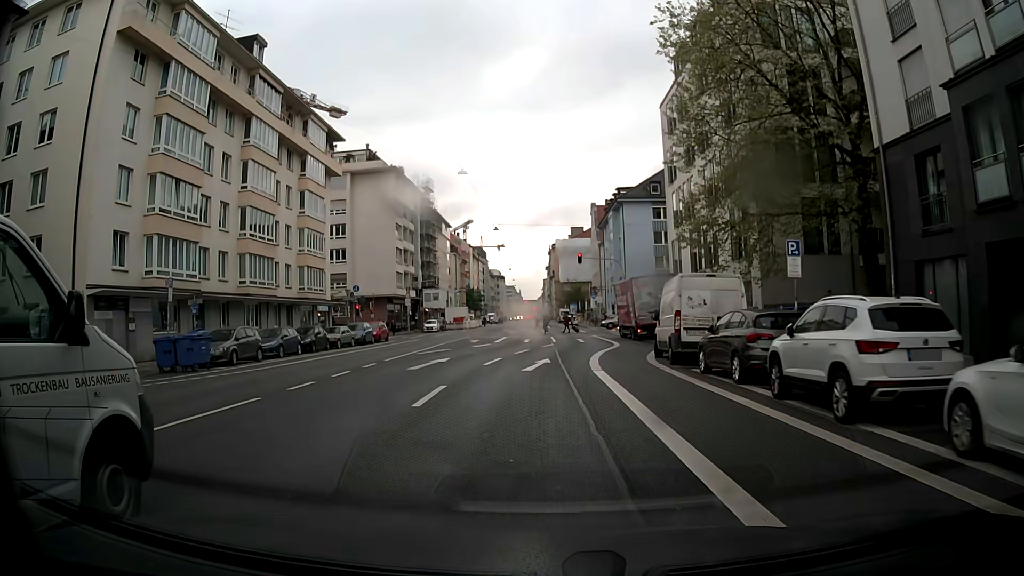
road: secondary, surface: asphalt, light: Day
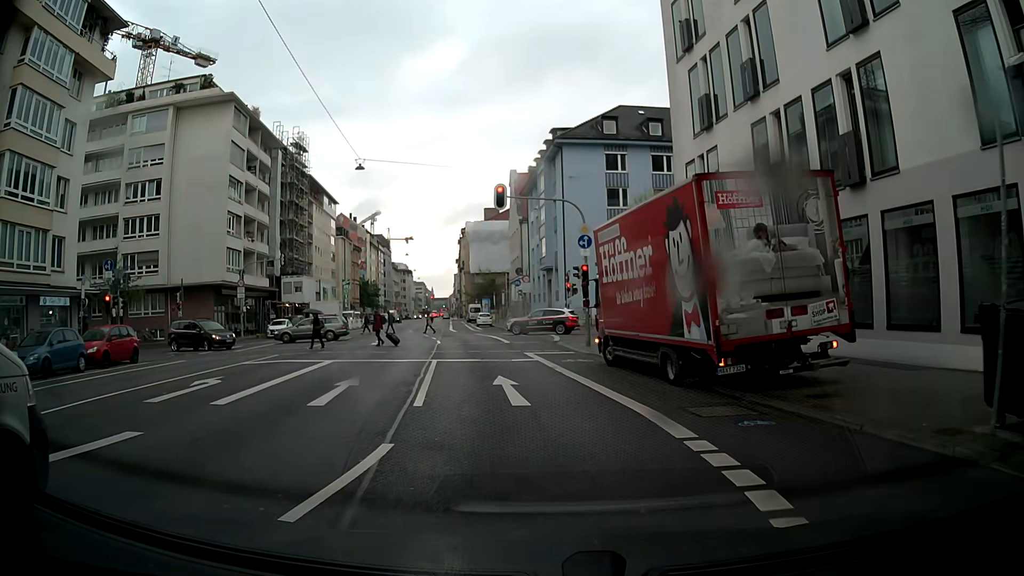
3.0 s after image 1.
(+0.5, +26.7) m; +7°
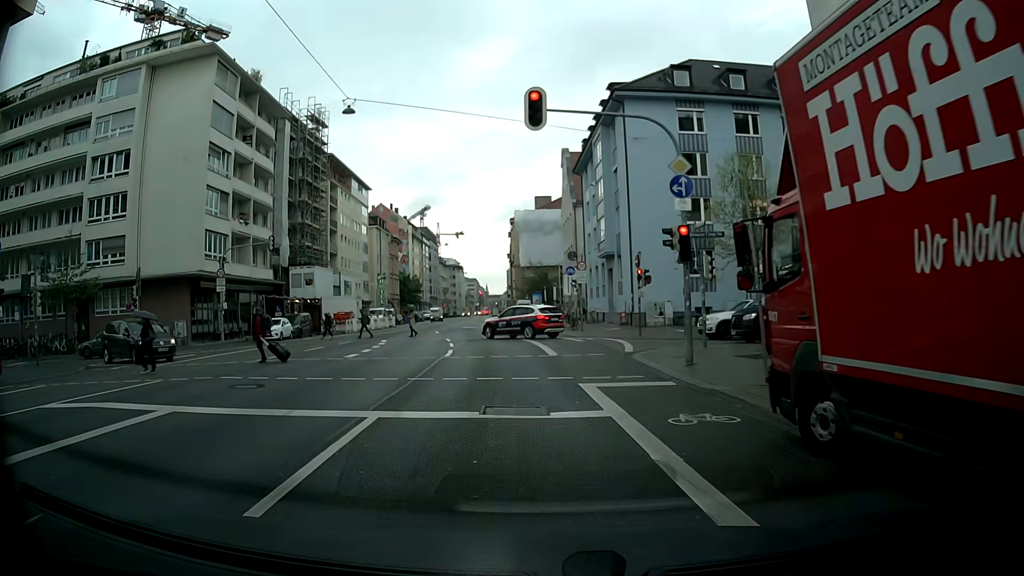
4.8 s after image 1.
(-0.2, +11.2) m; -4°
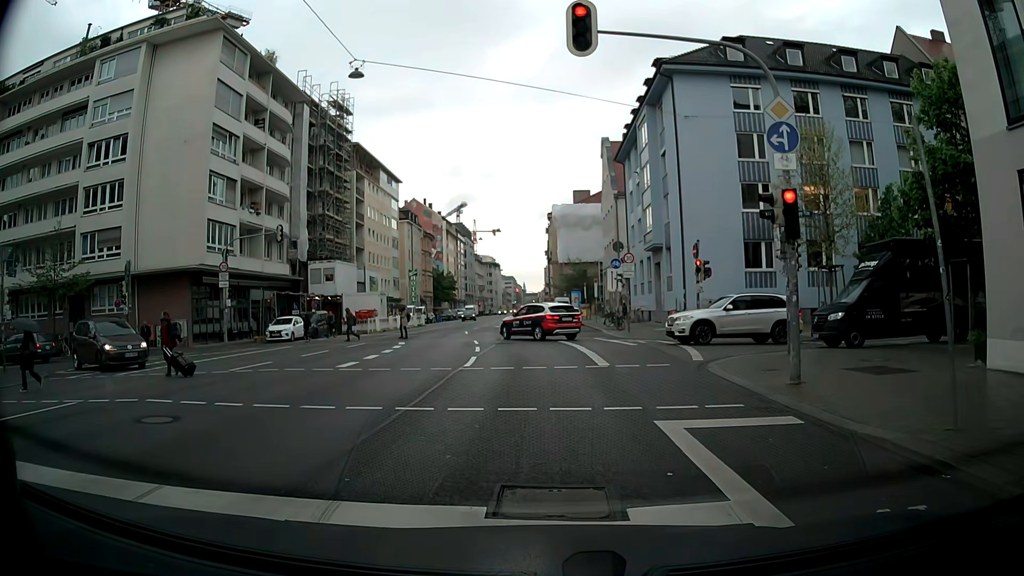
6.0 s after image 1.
(-0.2, +4.3) m; -3°
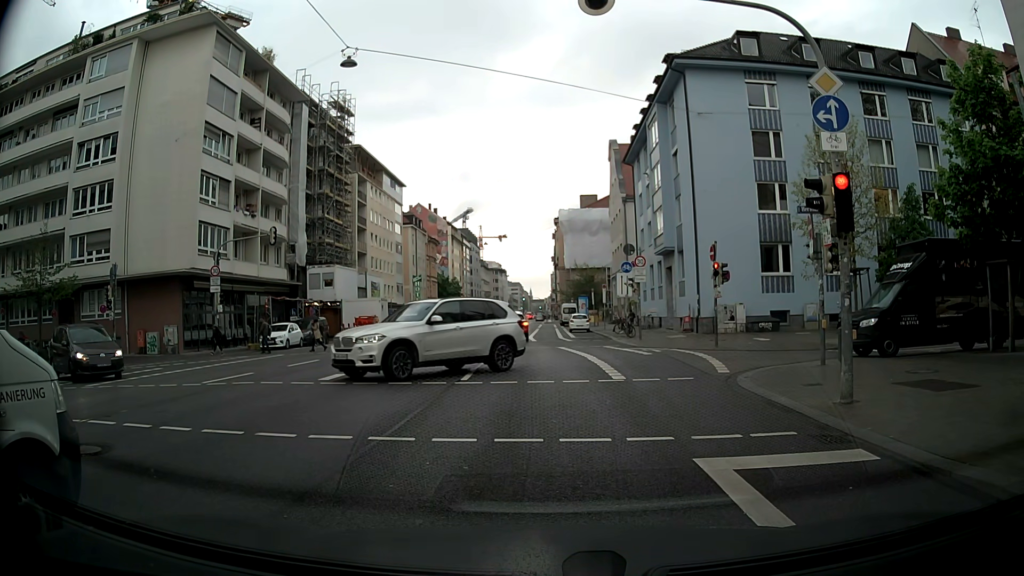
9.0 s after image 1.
(0.0, +1.8) m; -1°
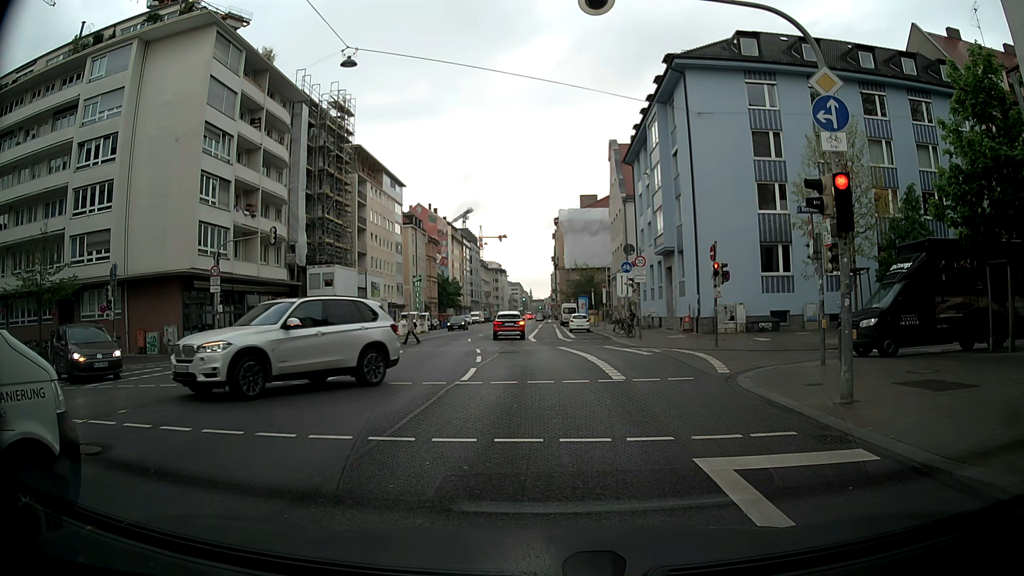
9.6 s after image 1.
(0.0, 0.0) m; 0°
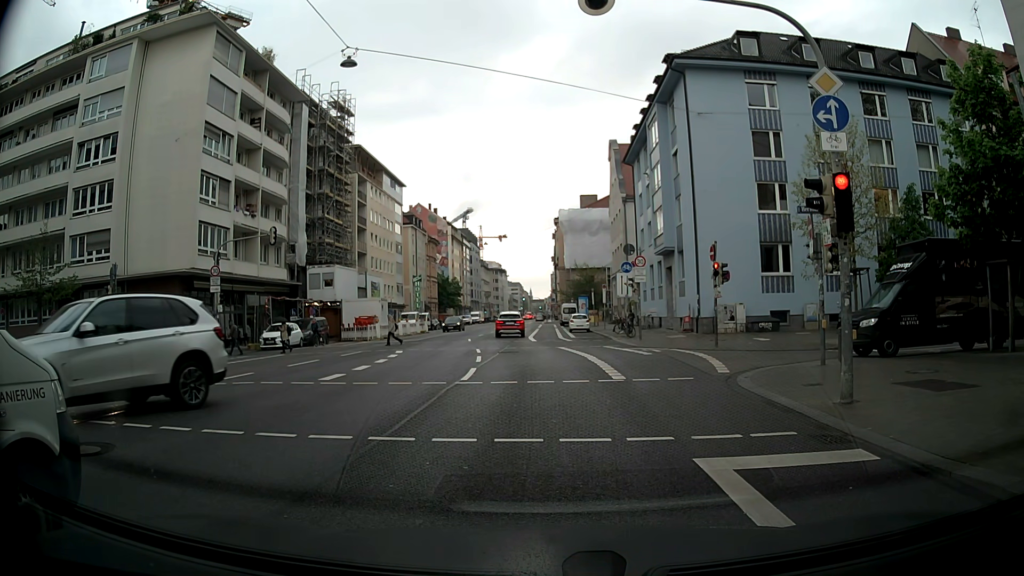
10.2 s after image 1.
(0.0, 0.0) m; 0°
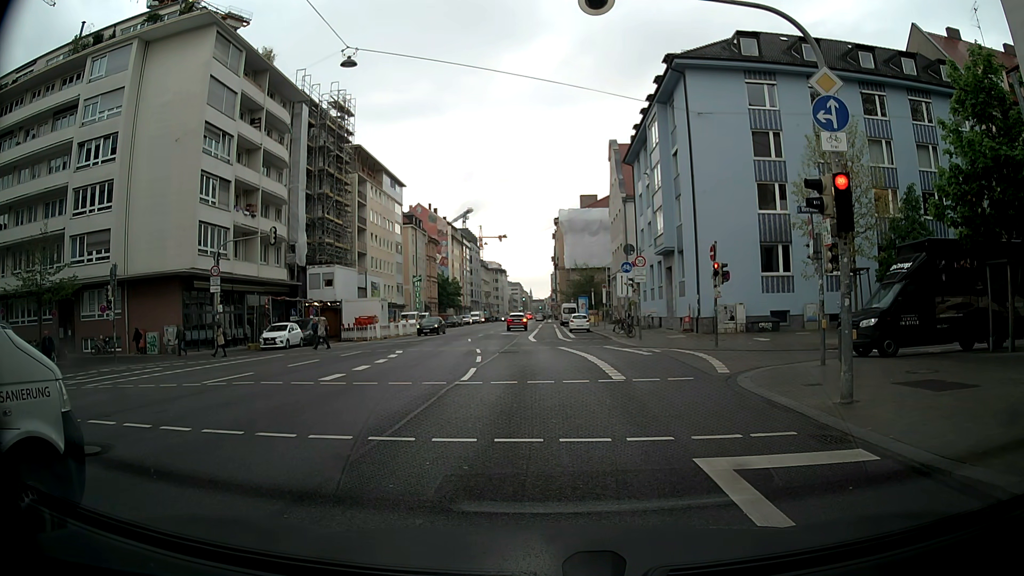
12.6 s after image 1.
(0.0, 0.0) m; 0°
